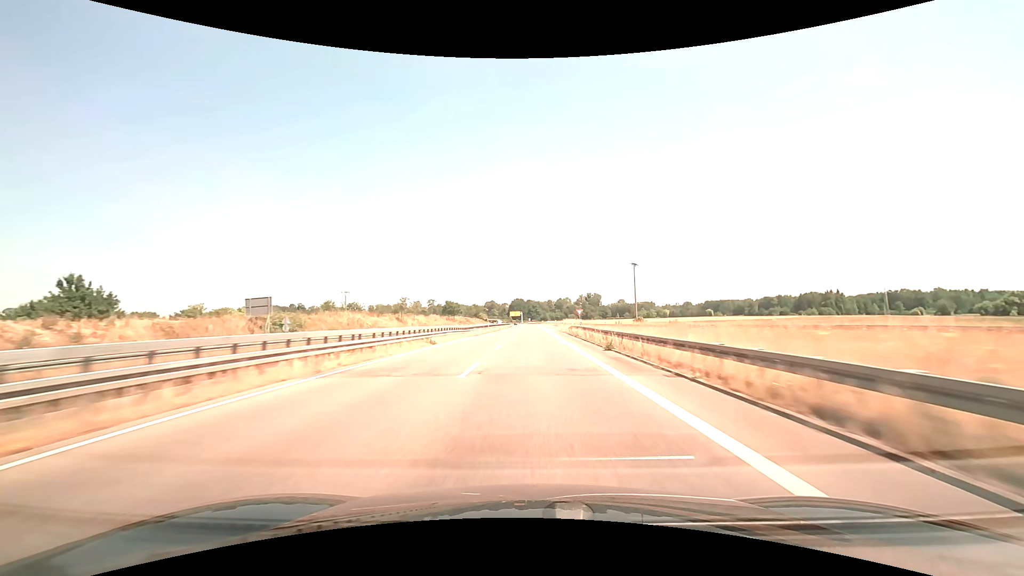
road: trunk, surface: asphalt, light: Day
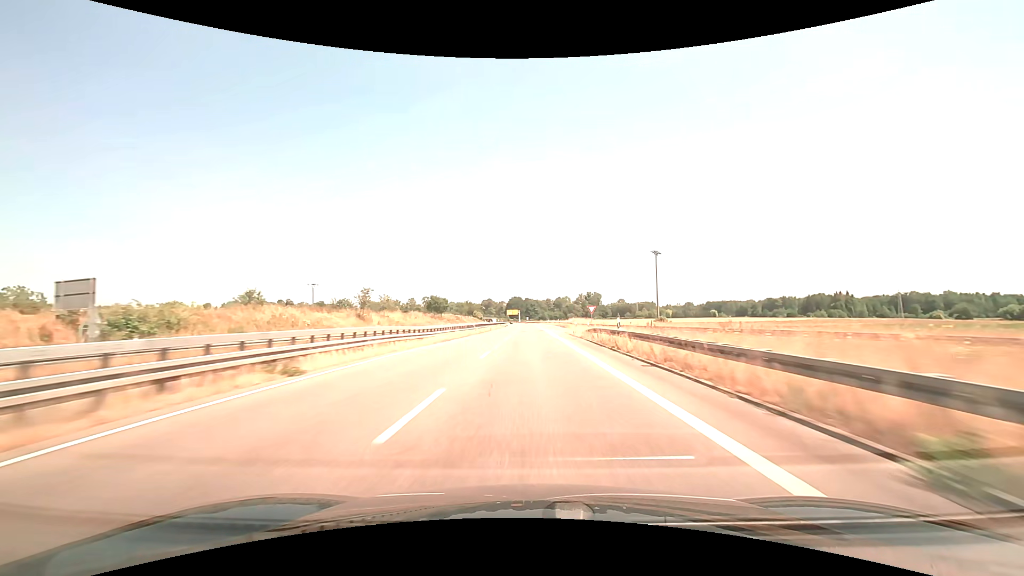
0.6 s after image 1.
(0.0, +18.4) m; 0°
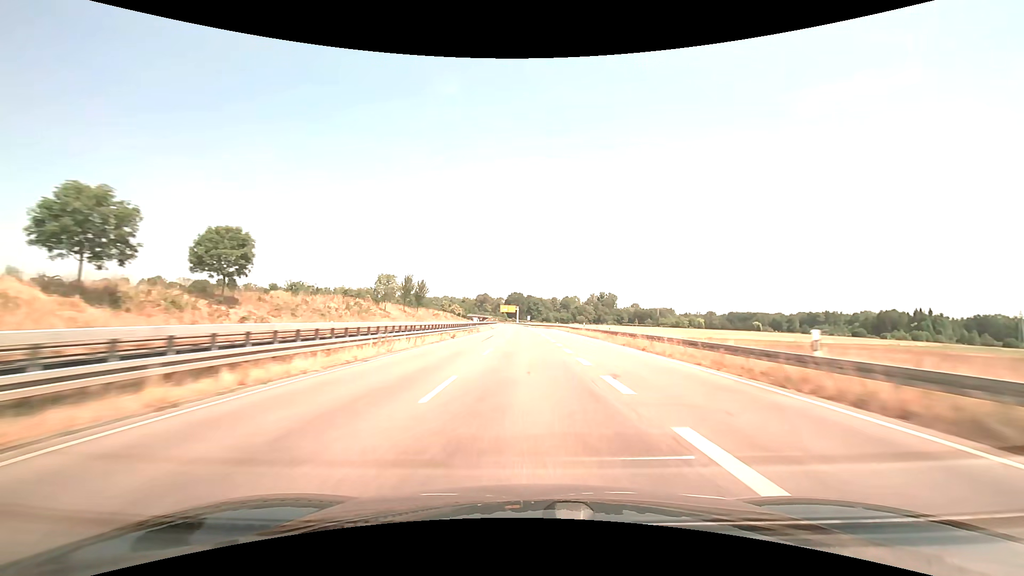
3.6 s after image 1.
(-0.1, +92.3) m; 0°
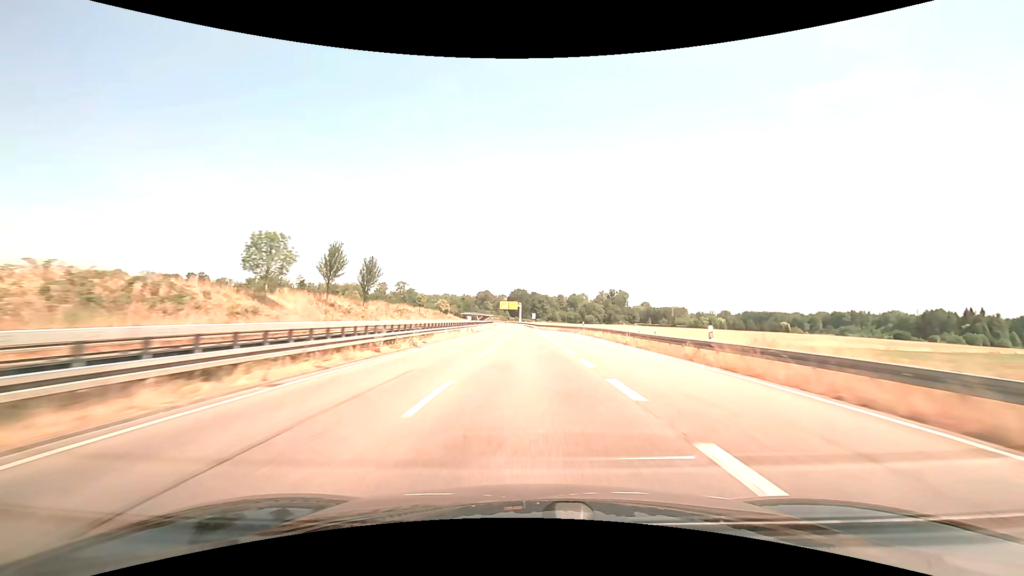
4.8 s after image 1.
(-0.1, +37.1) m; 0°
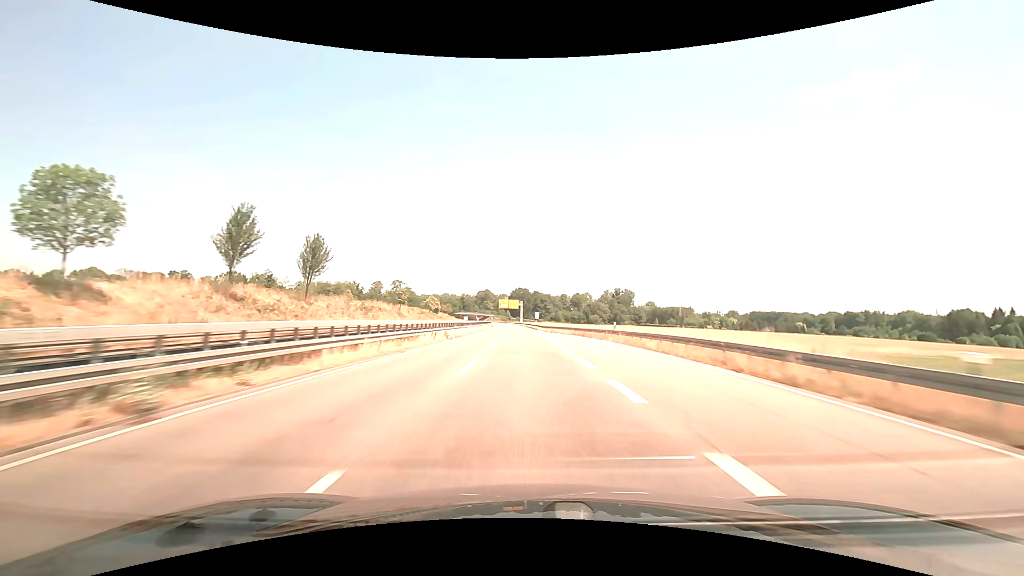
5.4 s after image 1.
(0.0, +18.5) m; 0°
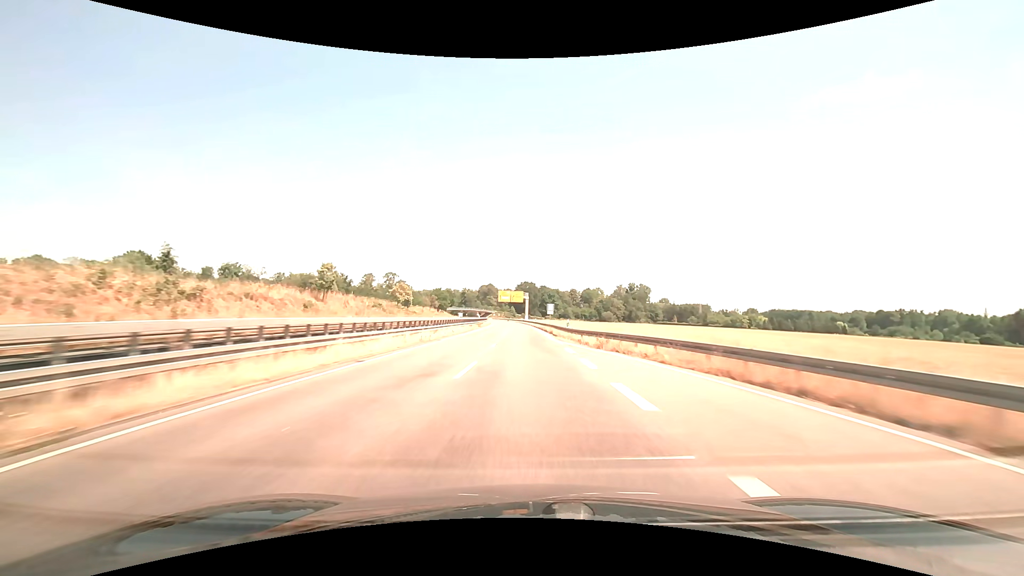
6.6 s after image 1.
(-0.2, +36.9) m; -1°
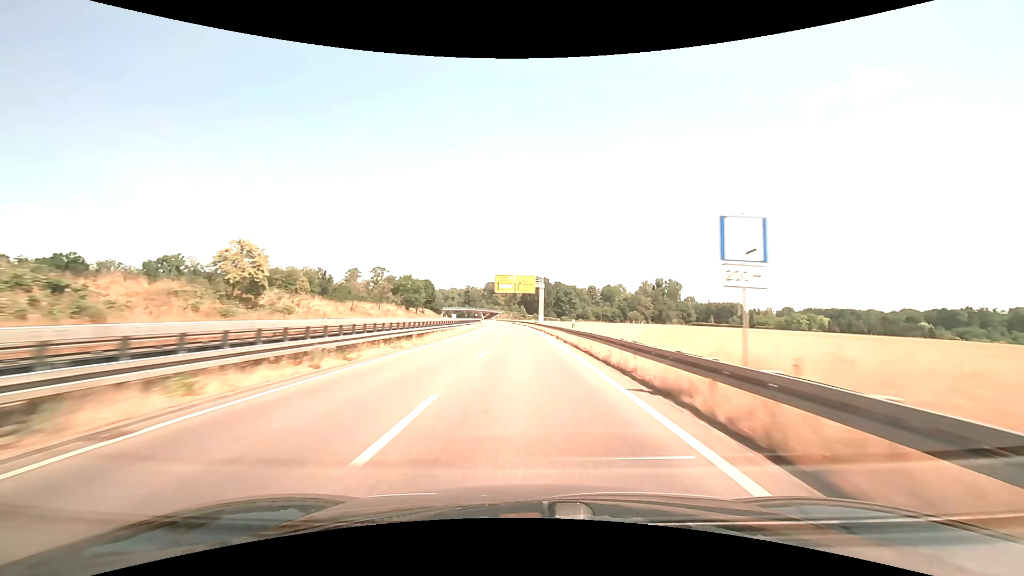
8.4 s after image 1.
(-0.7, +53.8) m; -1°
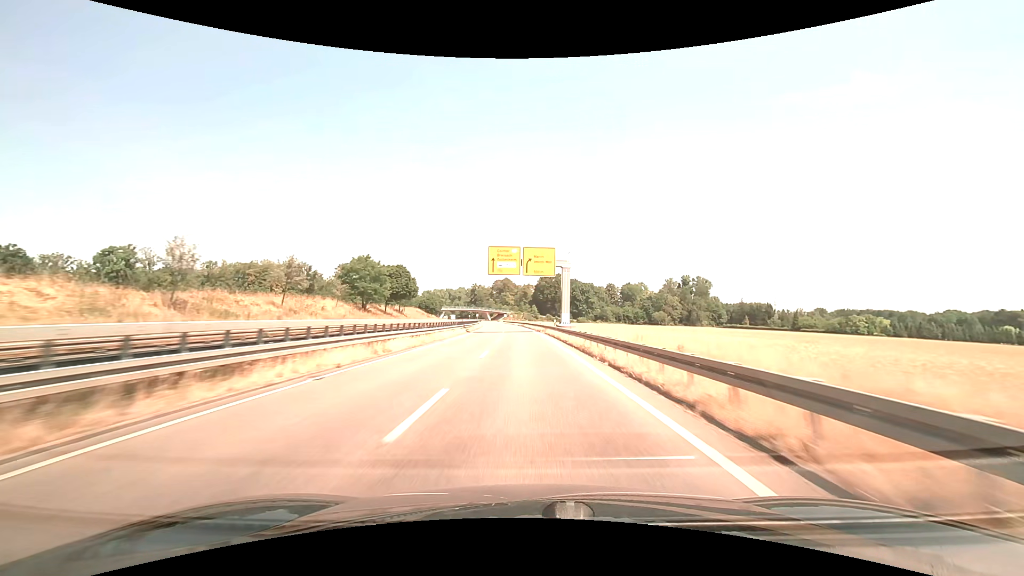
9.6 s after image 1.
(-0.4, +34.7) m; -1°
(0, +10) (0, +20) (0, +30) (-1, +40) (-1, +50) (-1, +60) (-2, +70) (-2, +80) (-3, +90) (-4, +100) m
